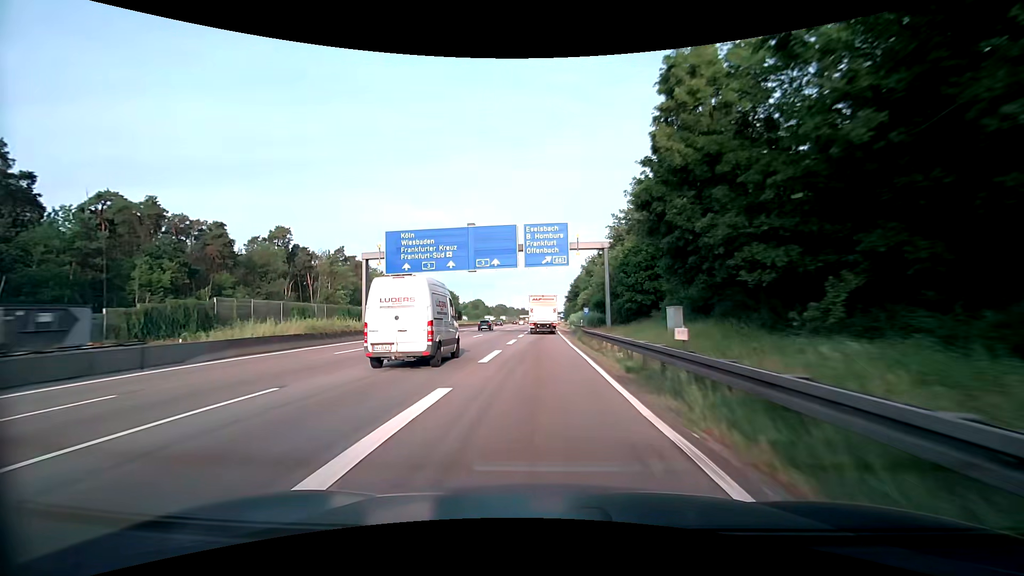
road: motorway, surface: asphalt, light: Day
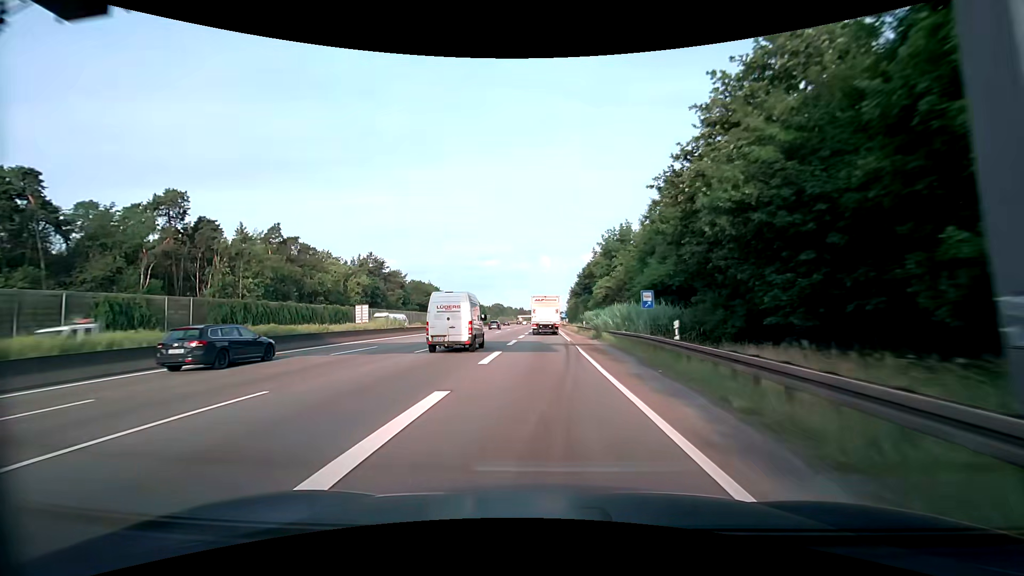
(0.0, +36.3) m; 0°
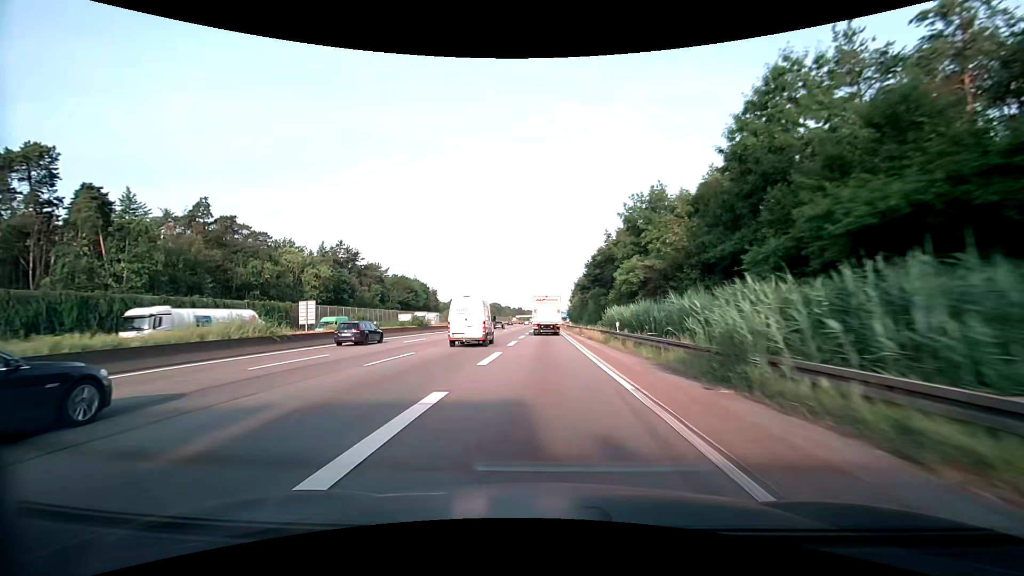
(+0.1, +24.3) m; 0°
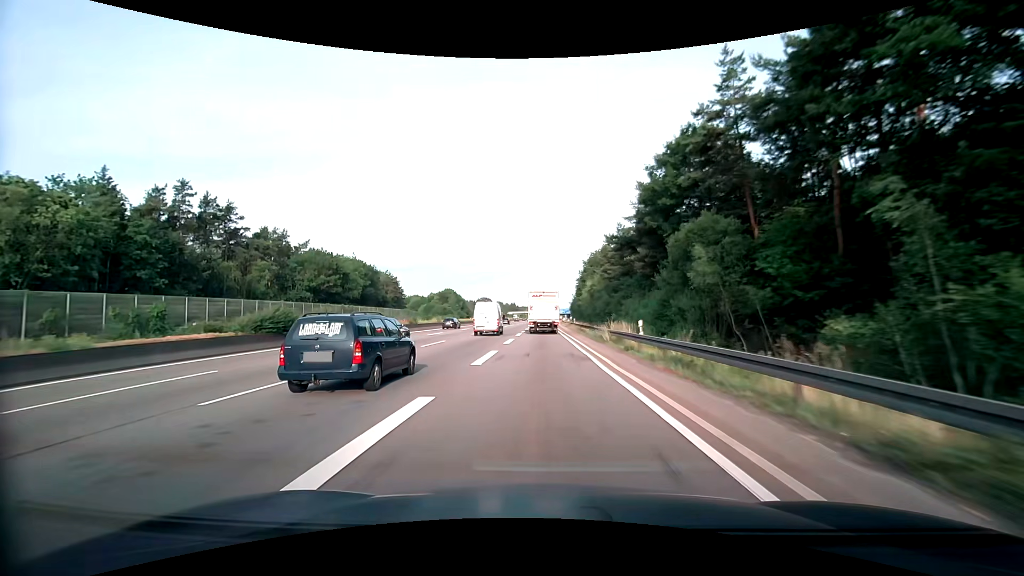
(+0.1, +61.3) m; 0°
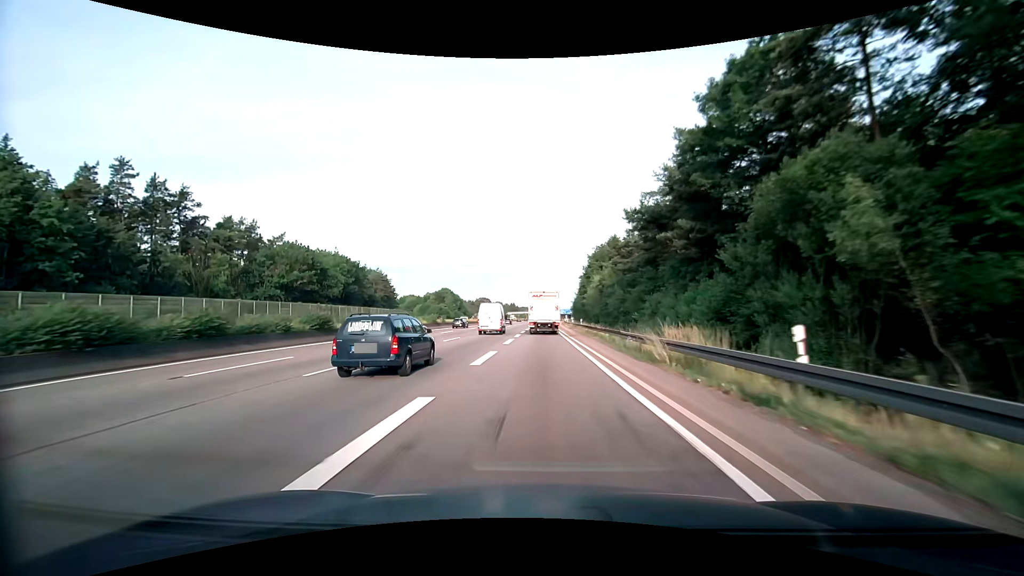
(0.0, +12.2) m; 0°
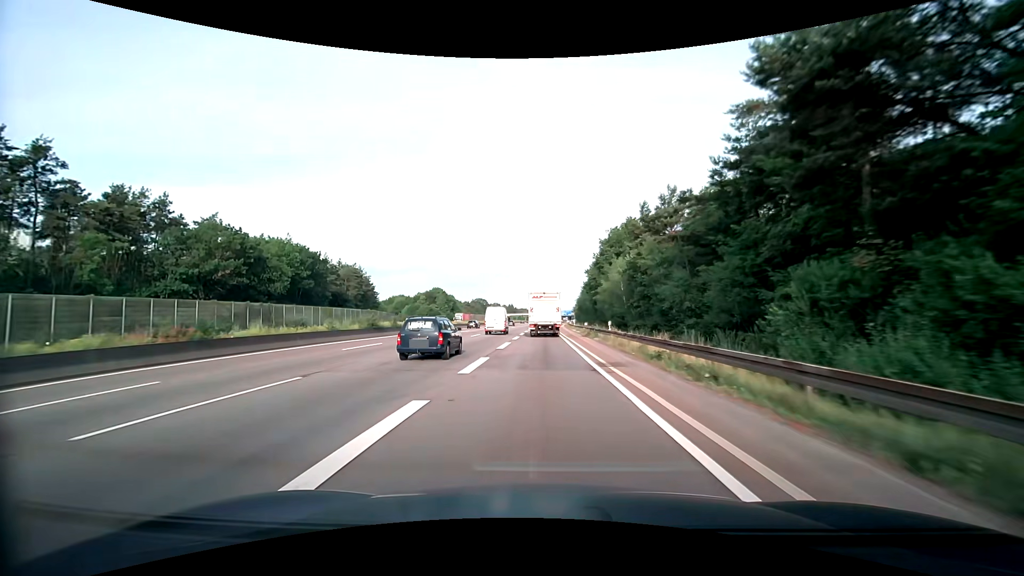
(0.0, +24.1) m; 0°
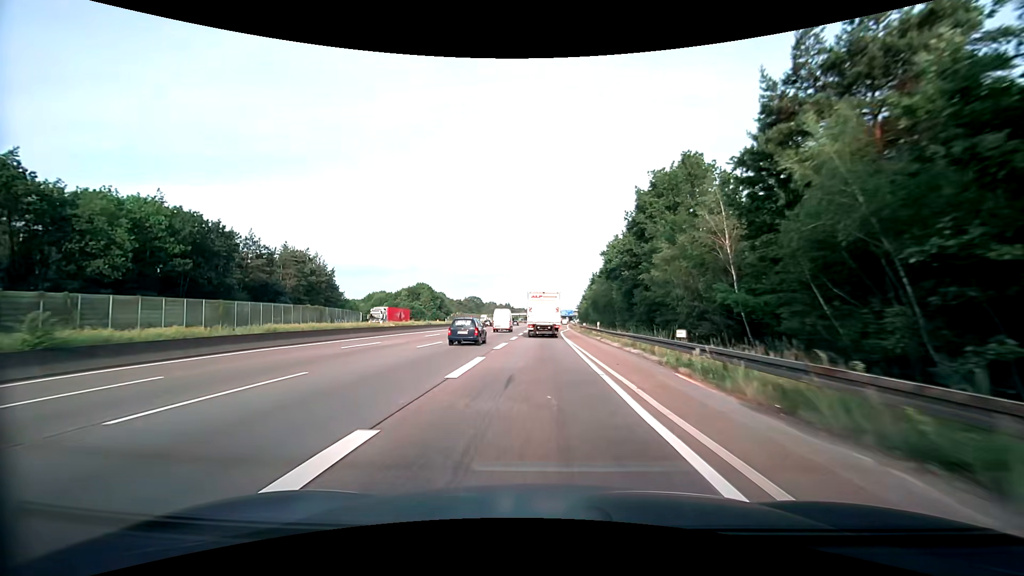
(0.0, +35.8) m; 0°
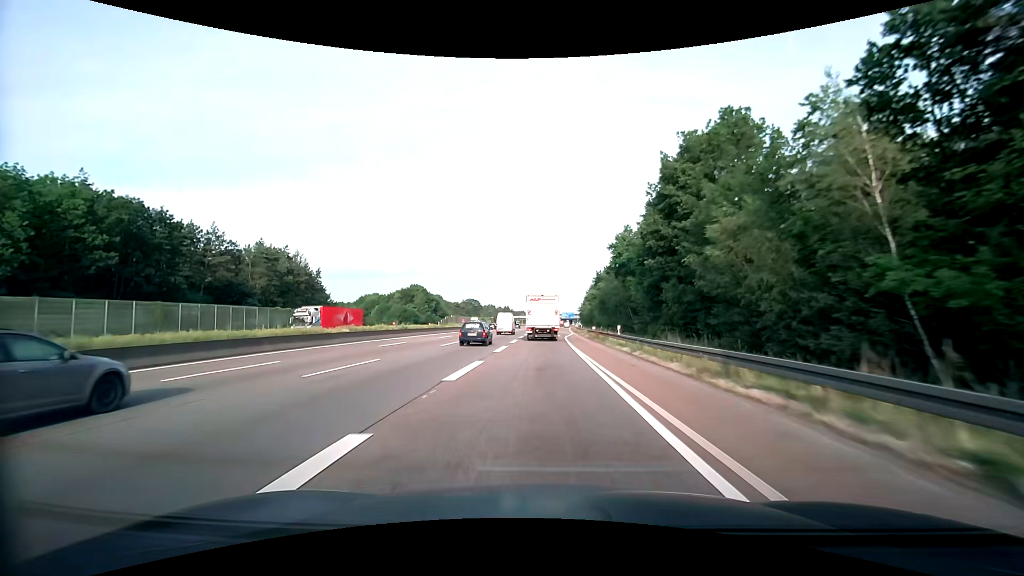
(0.0, +12.0) m; 0°
(0, +10) (0, +20) (0, +30) (0, +40) (0, +50) (0, +60) (0, +70) (0, +80) (0, +90) (+1, +100) m
